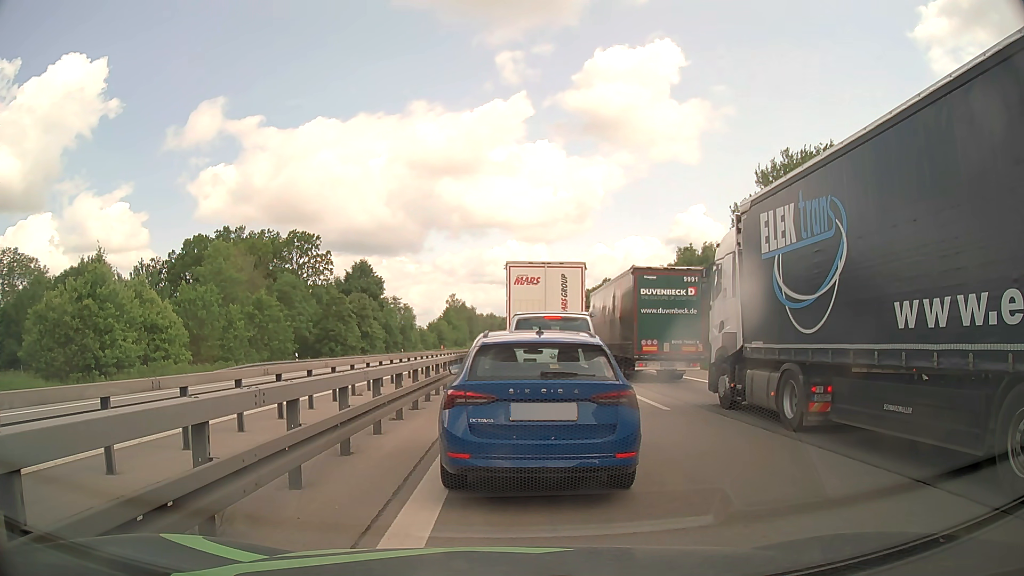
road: motorway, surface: asphalt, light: Day
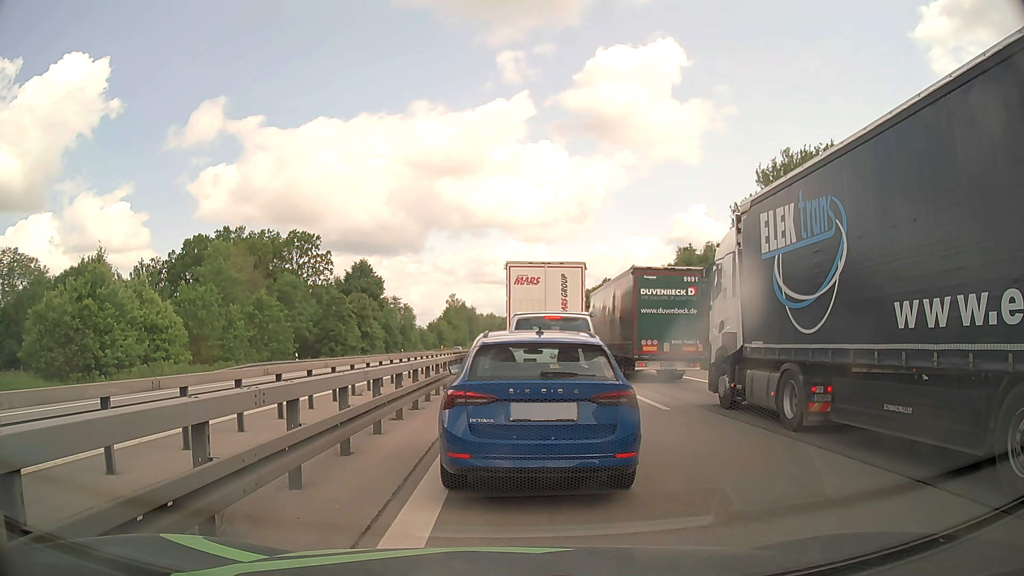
(0.0, 0.0) m; 0°
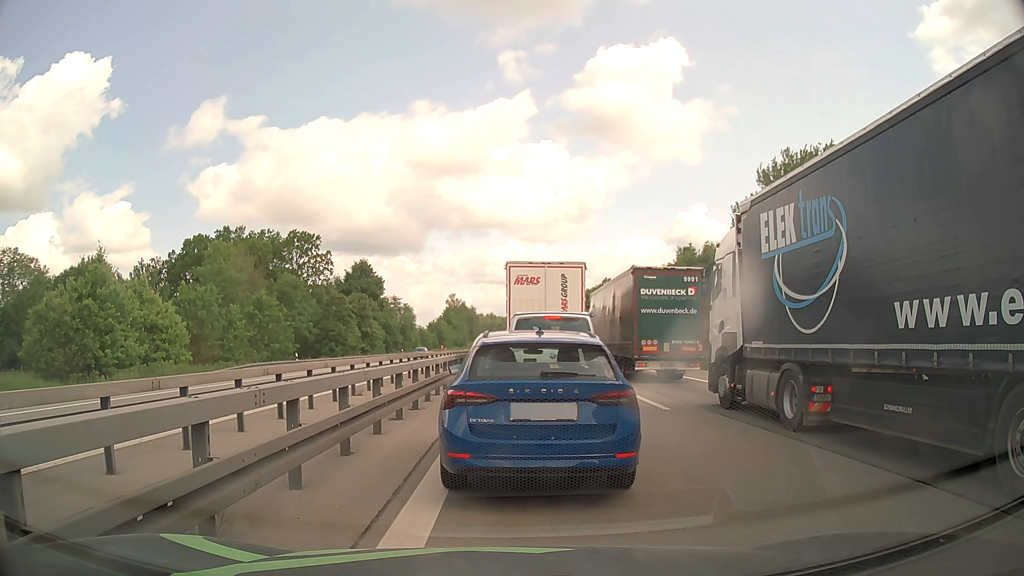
(0.0, 0.0) m; 0°
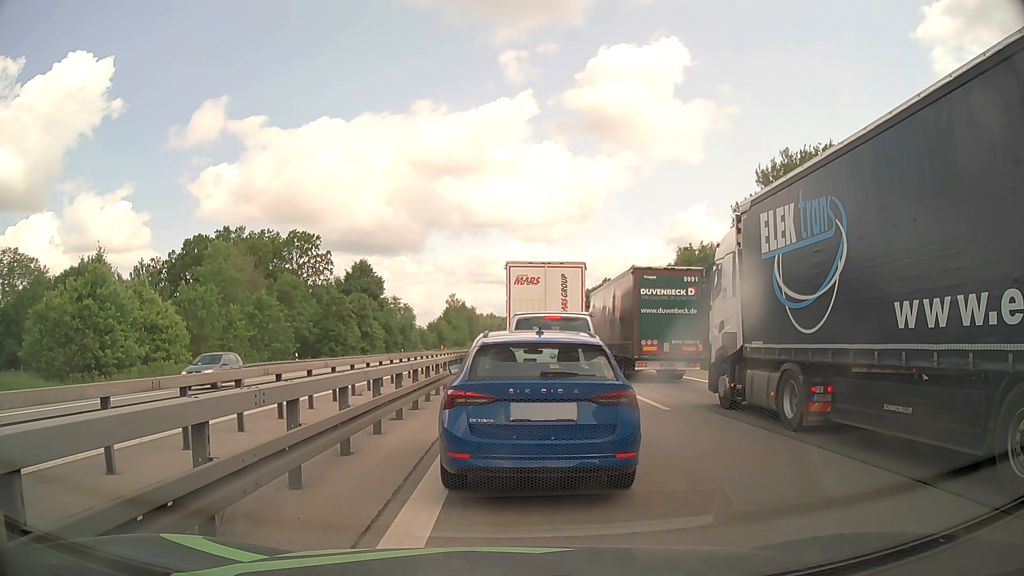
(0.0, 0.0) m; 0°
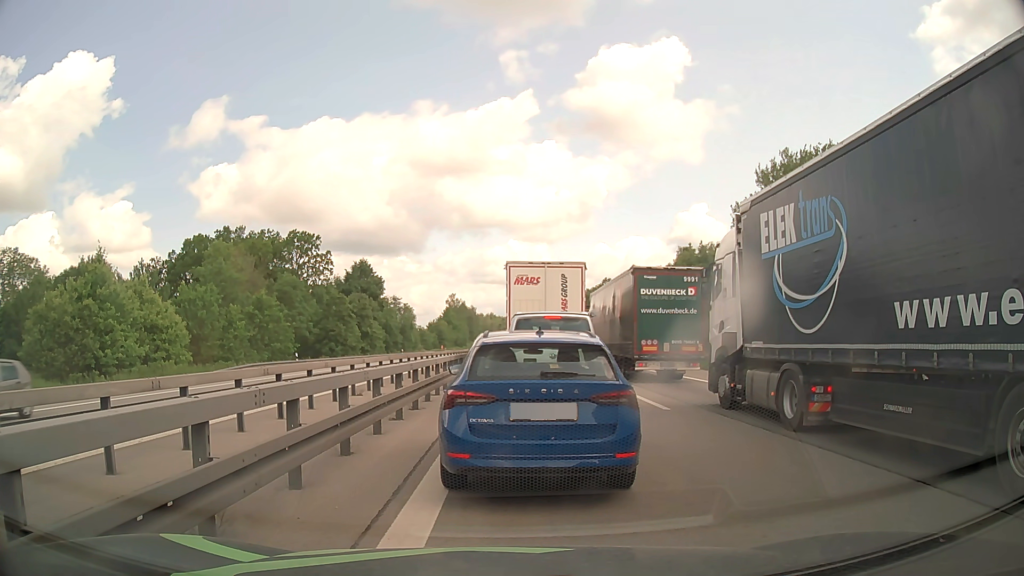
(0.0, 0.0) m; 0°
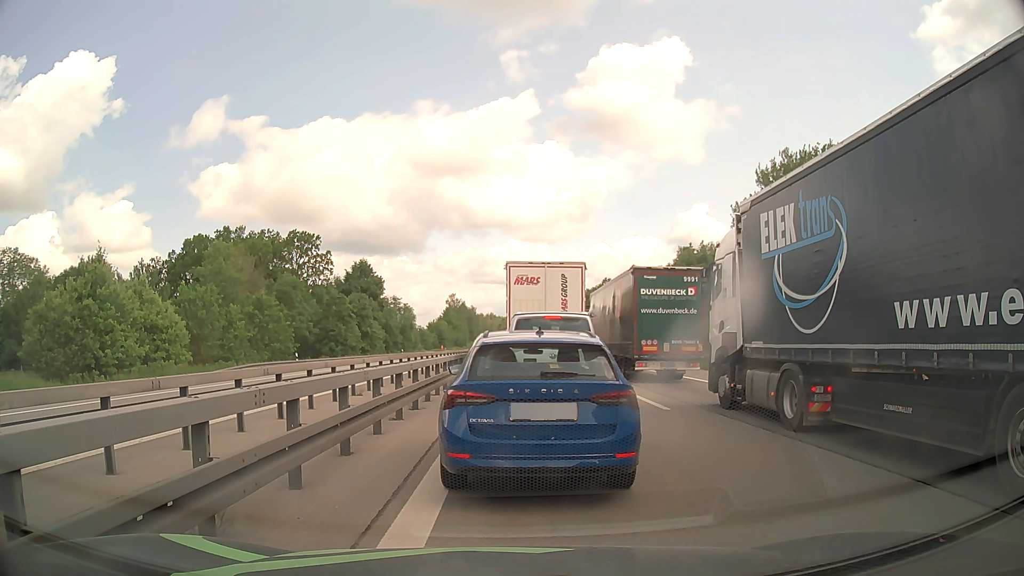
(0.0, 0.0) m; 0°
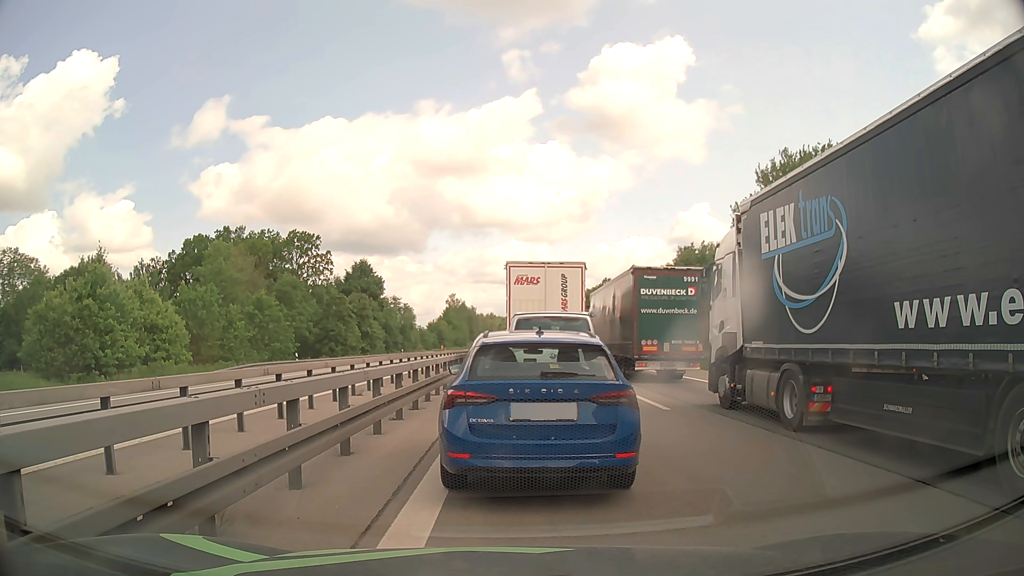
(0.0, 0.0) m; 0°
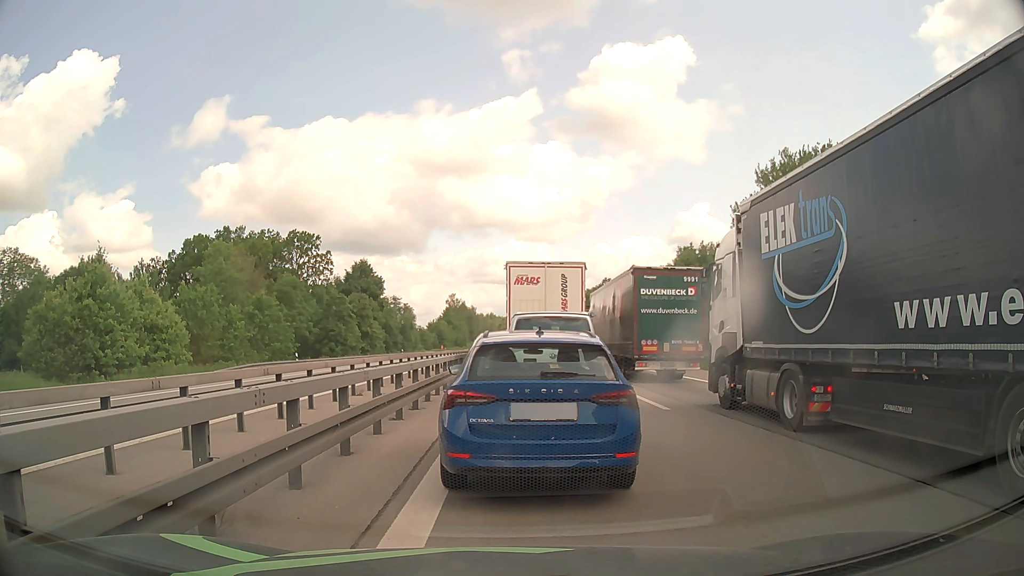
(0.0, 0.0) m; 0°
